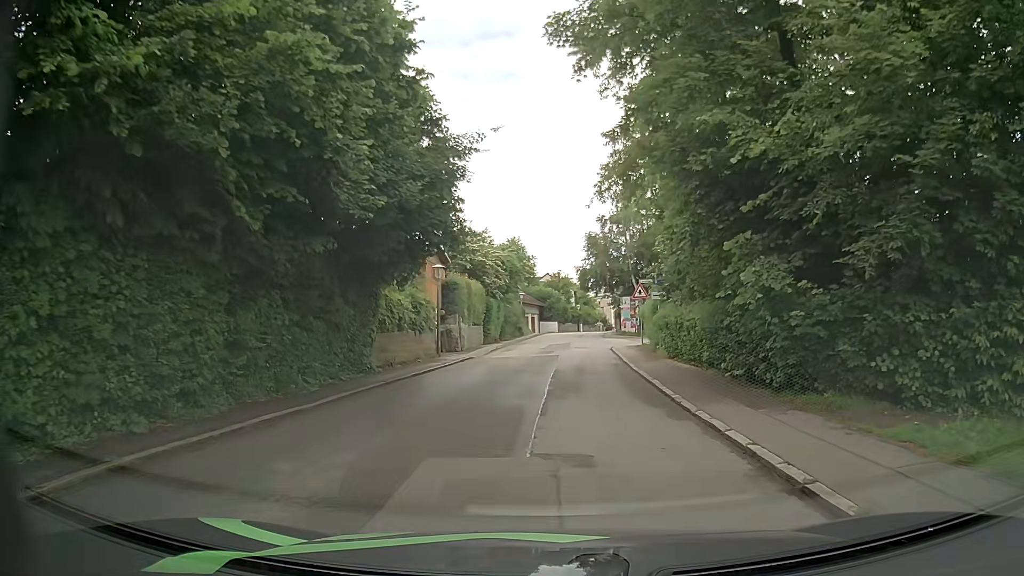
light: Day
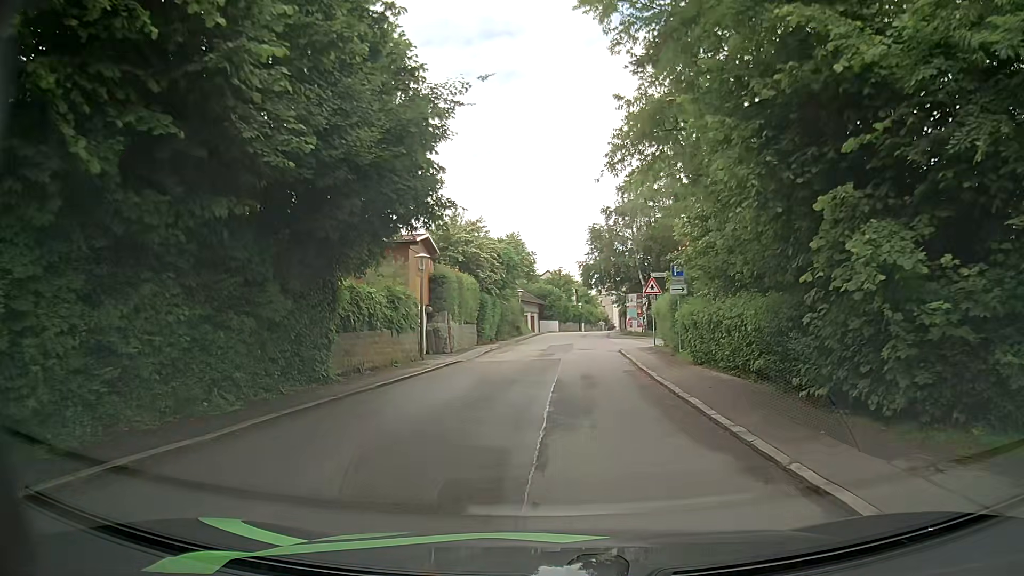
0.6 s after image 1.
(0.0, +3.9) m; +1°
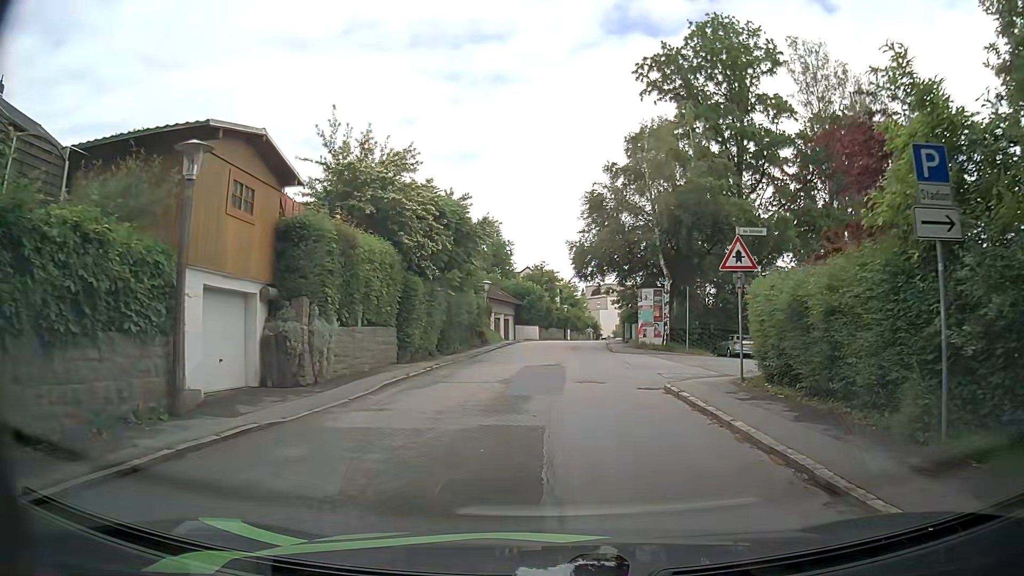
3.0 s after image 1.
(0.0, +16.3) m; +2°
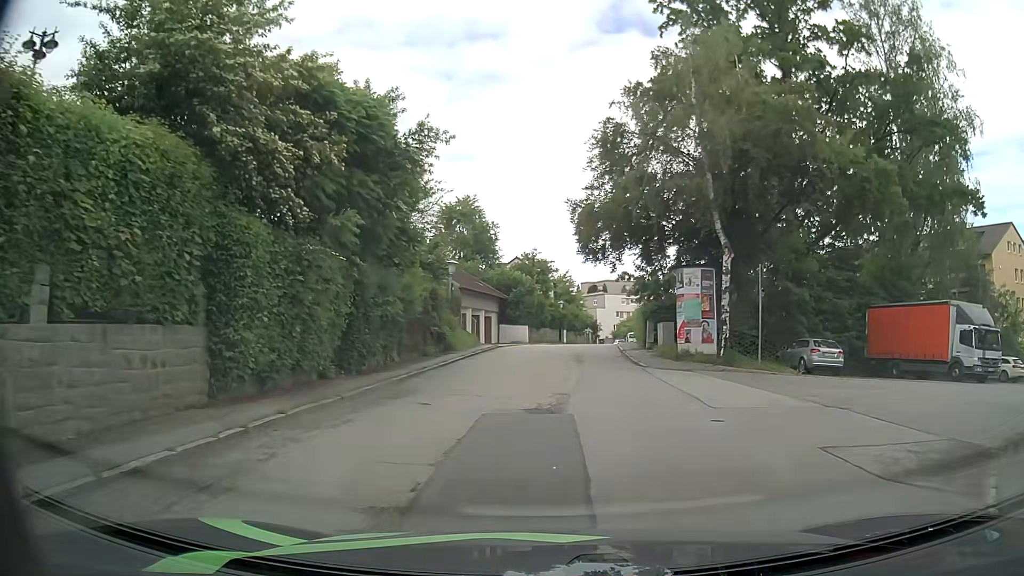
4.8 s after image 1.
(-0.2, +12.5) m; 0°
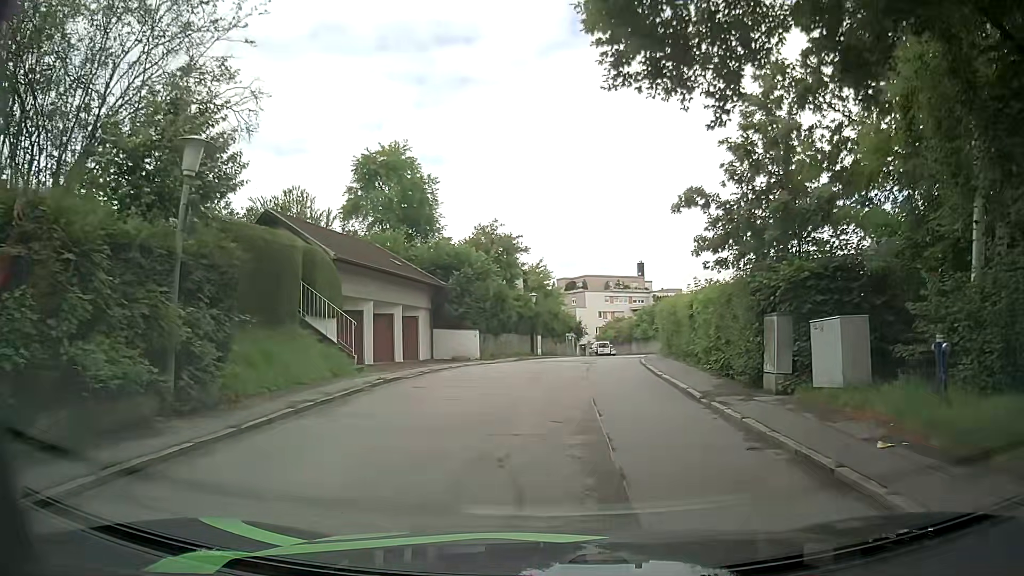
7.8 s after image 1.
(+0.4, +20.4) m; +2°
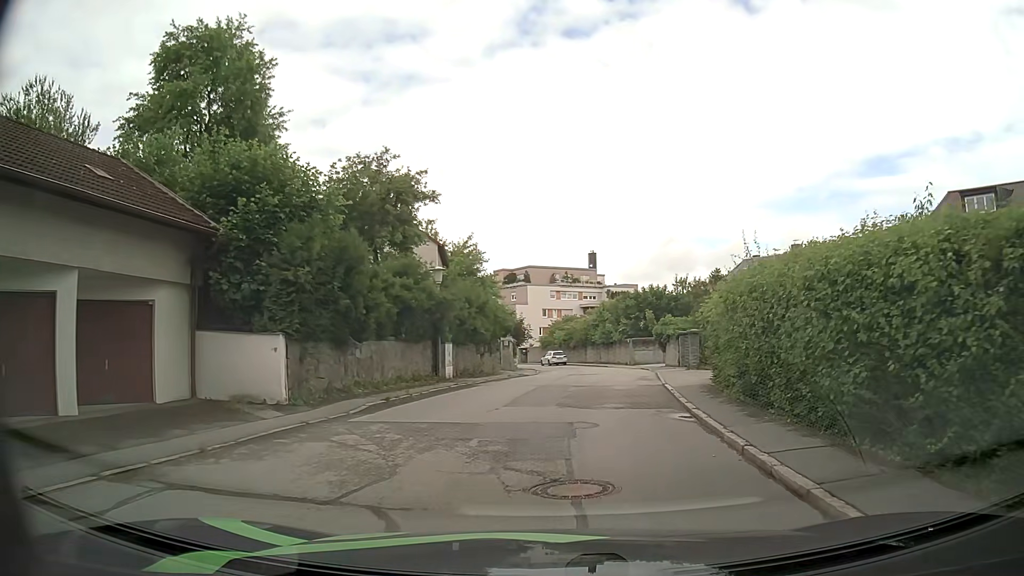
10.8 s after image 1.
(+0.7, +18.8) m; +3°
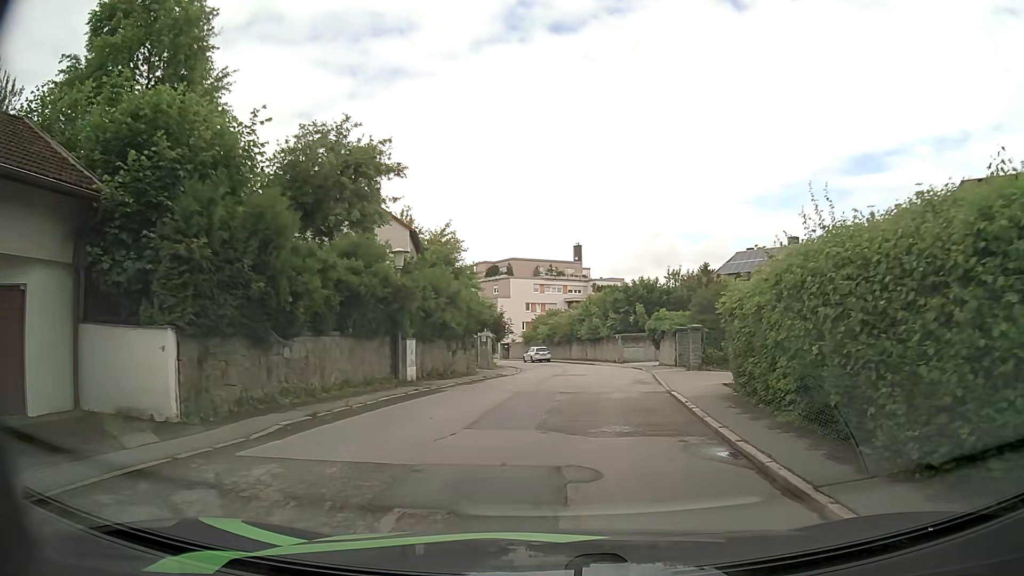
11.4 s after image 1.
(+0.2, +3.7) m; +3°
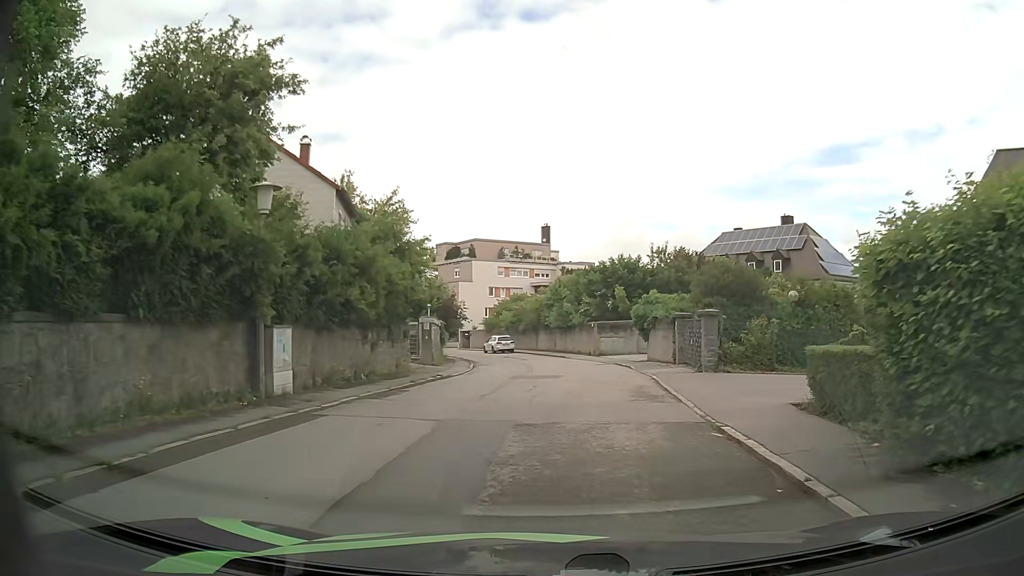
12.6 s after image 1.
(+0.3, +7.7) m; +4°
(0, +10) (+1, +20) (+1, +30) (-1, +40) (-4, +49) (-8, +59) (-10, +68) (-14, +77) (-19, +86) (-25, +94) m
